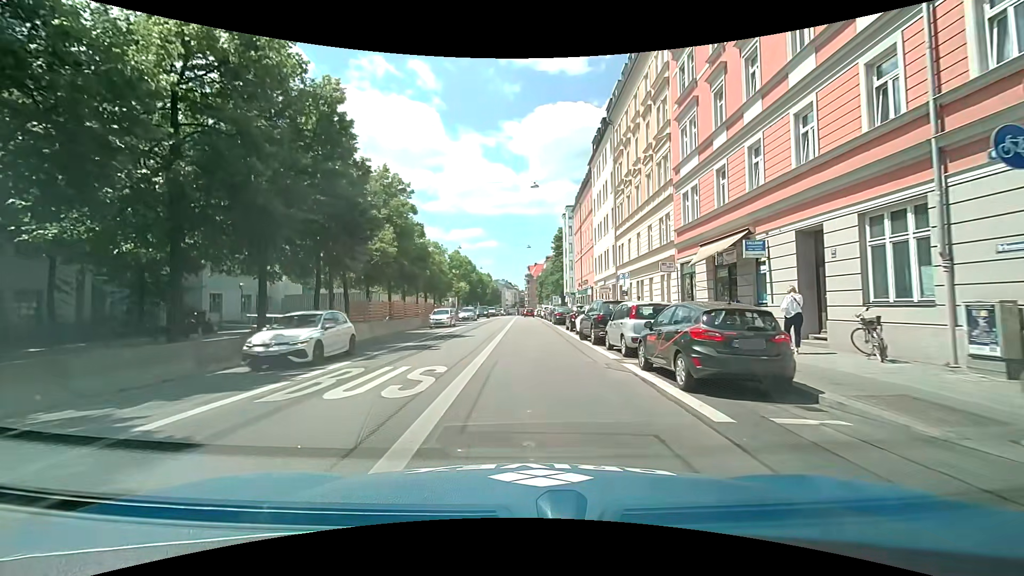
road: secondary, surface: asphalt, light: Day
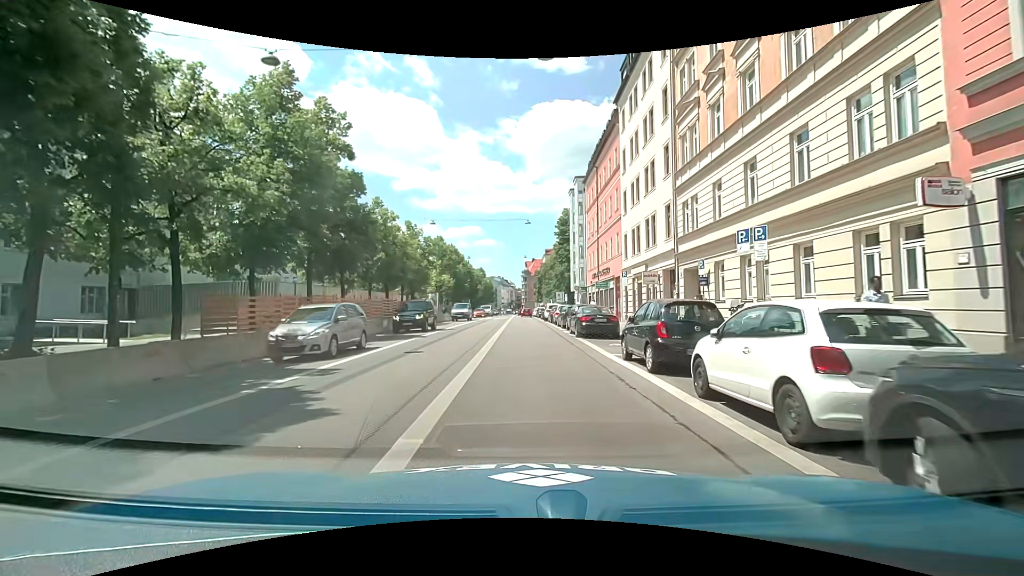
(-0.1, +17.8) m; -1°
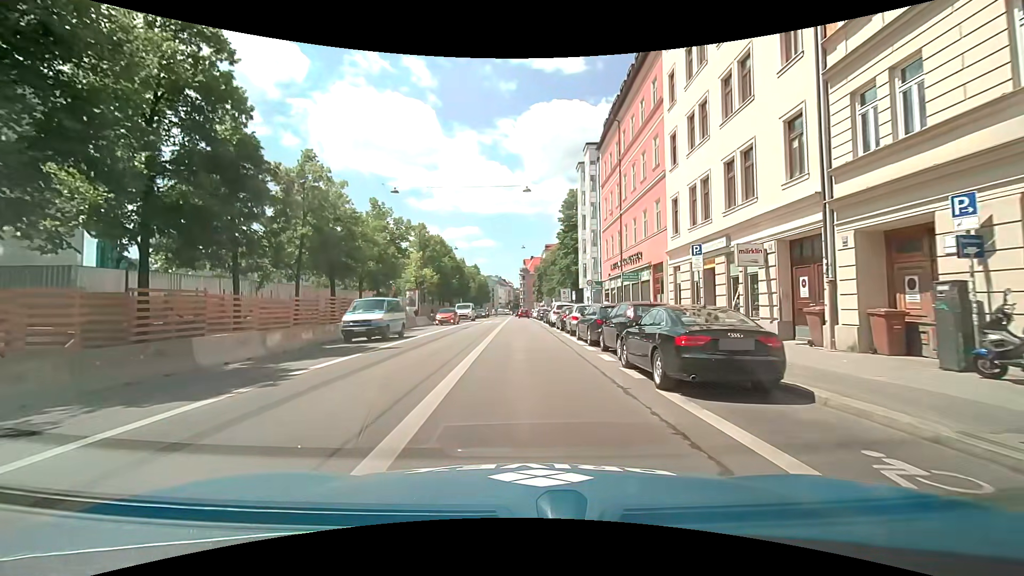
(+0.3, +13.4) m; +2°
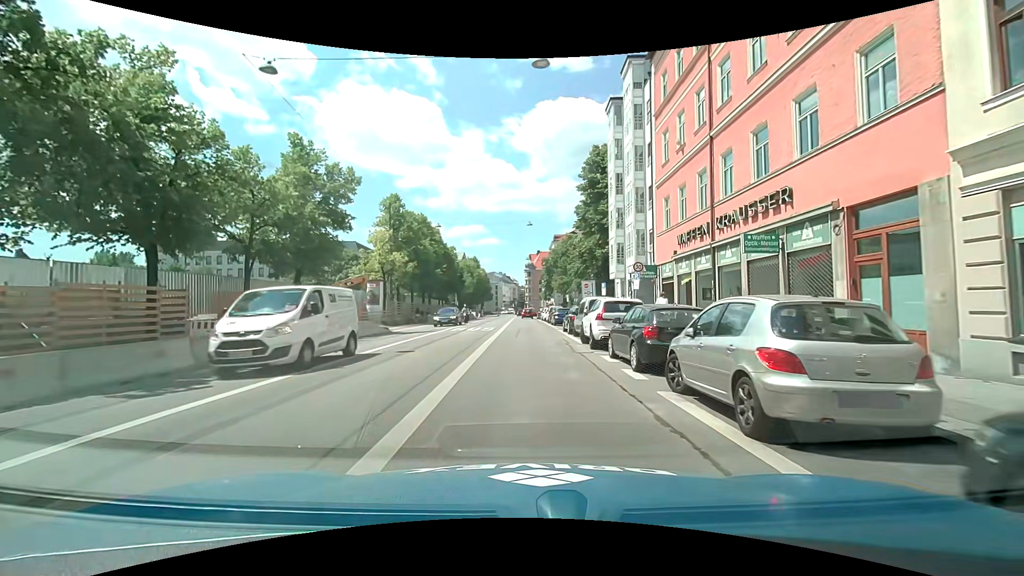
(-0.3, +17.8) m; -1°
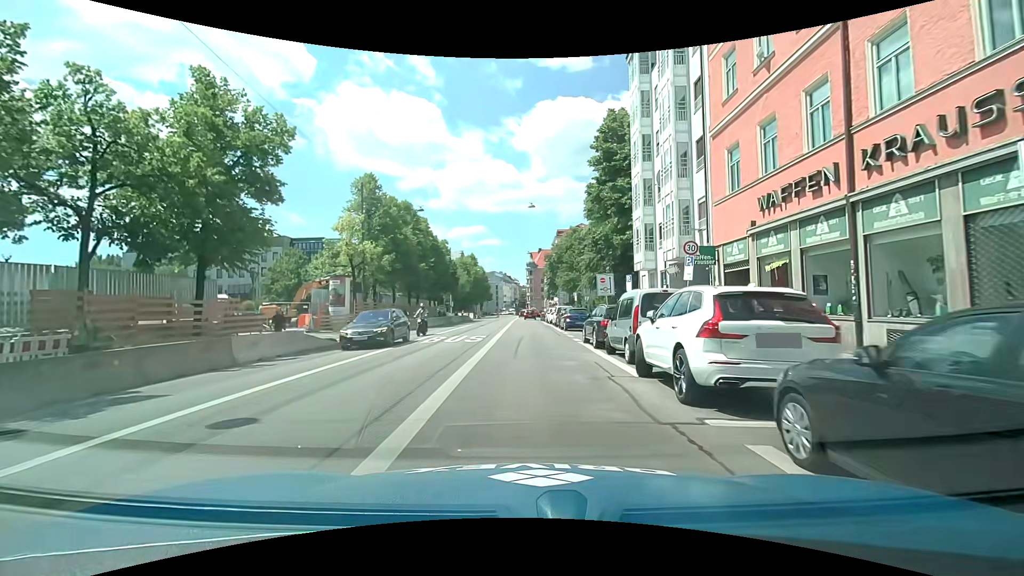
(-0.1, +9.0) m; 0°
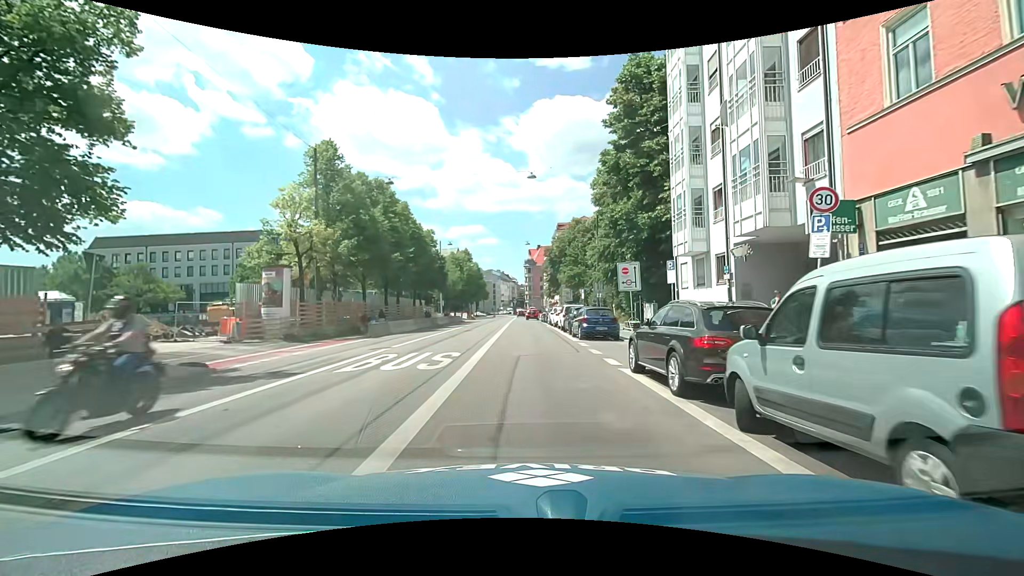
(-0.1, +9.0) m; 0°
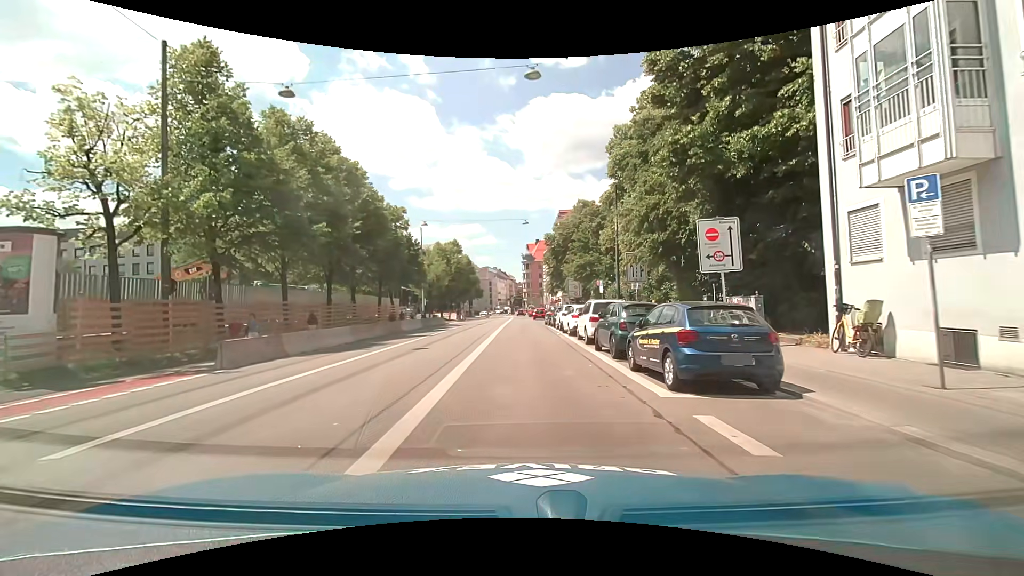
(-0.1, +13.6) m; 0°
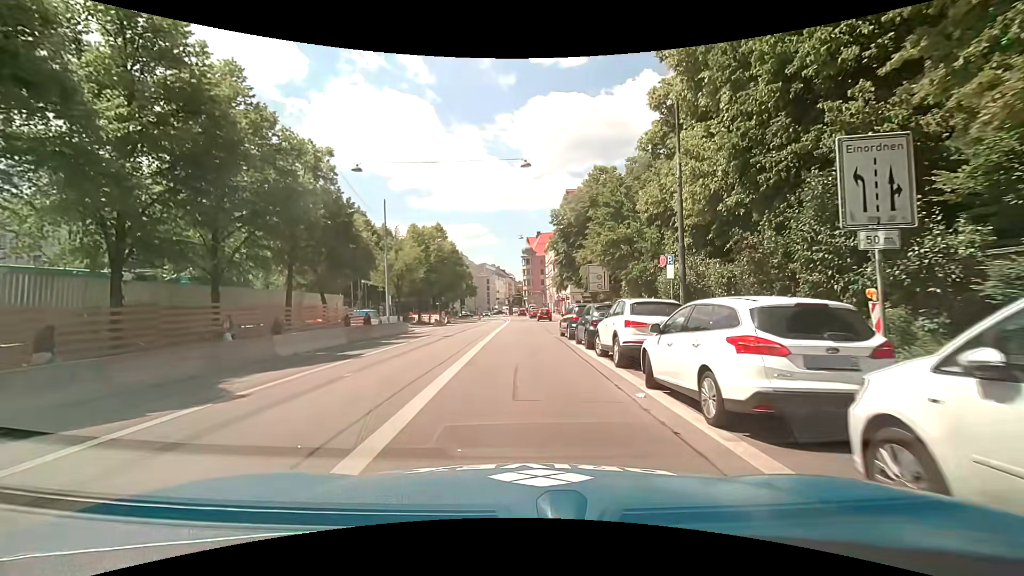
(-0.1, +18.1) m; 0°
